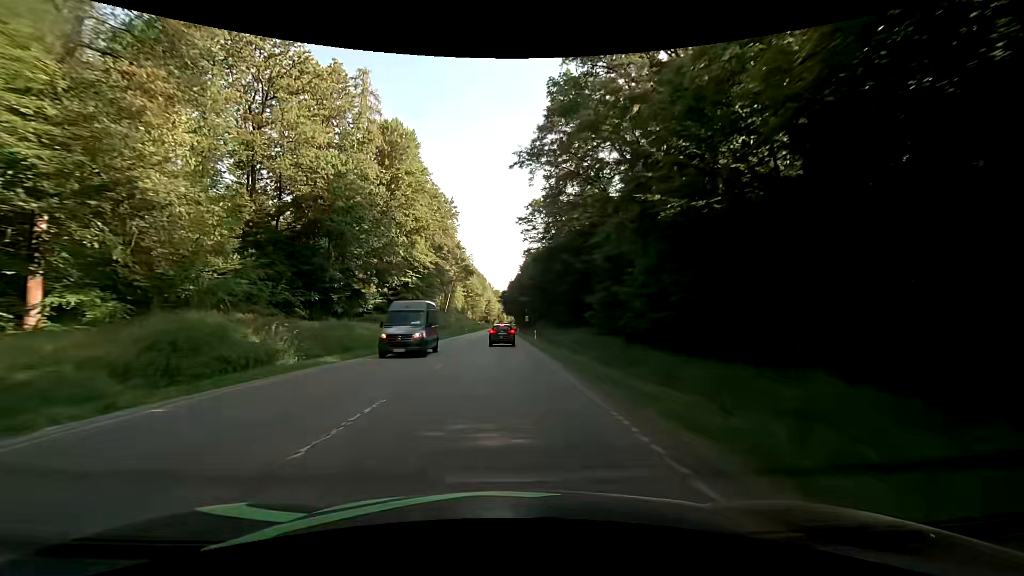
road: secondary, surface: asphalt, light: Day
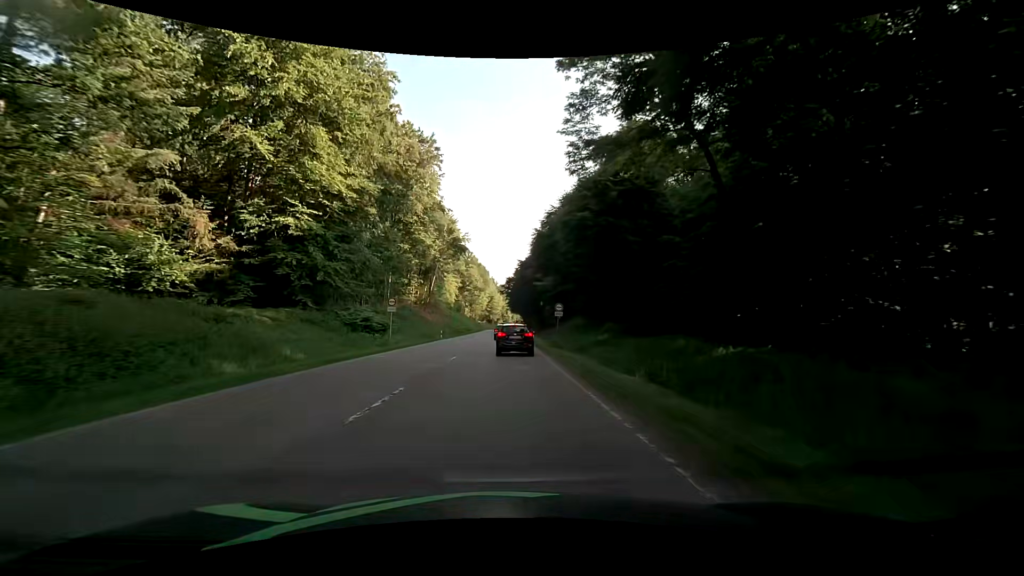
(+0.1, +42.6) m; 0°
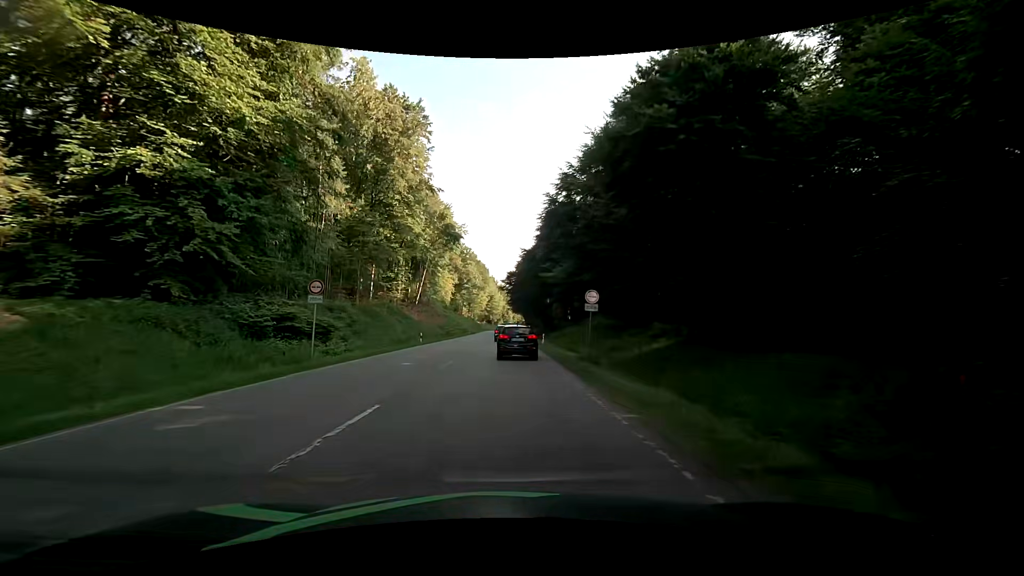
(-0.2, +13.4) m; -1°
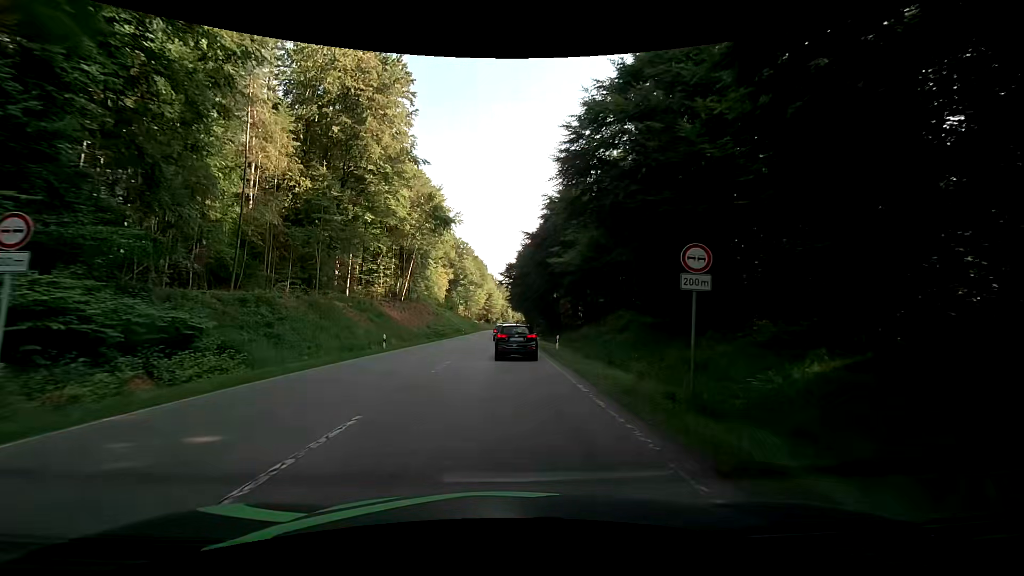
(+0.1, +12.3) m; 0°
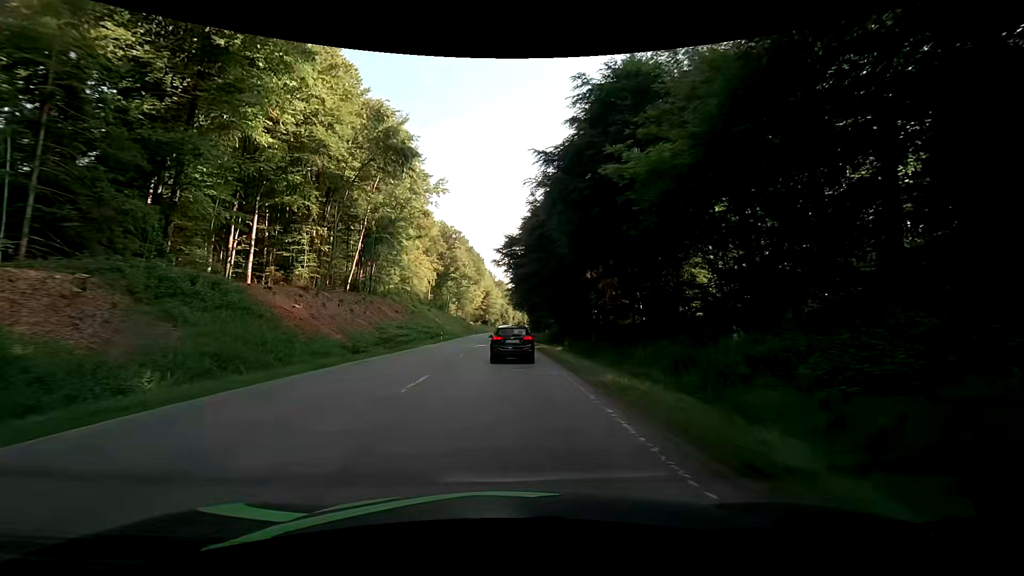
(-0.2, +28.5) m; 0°
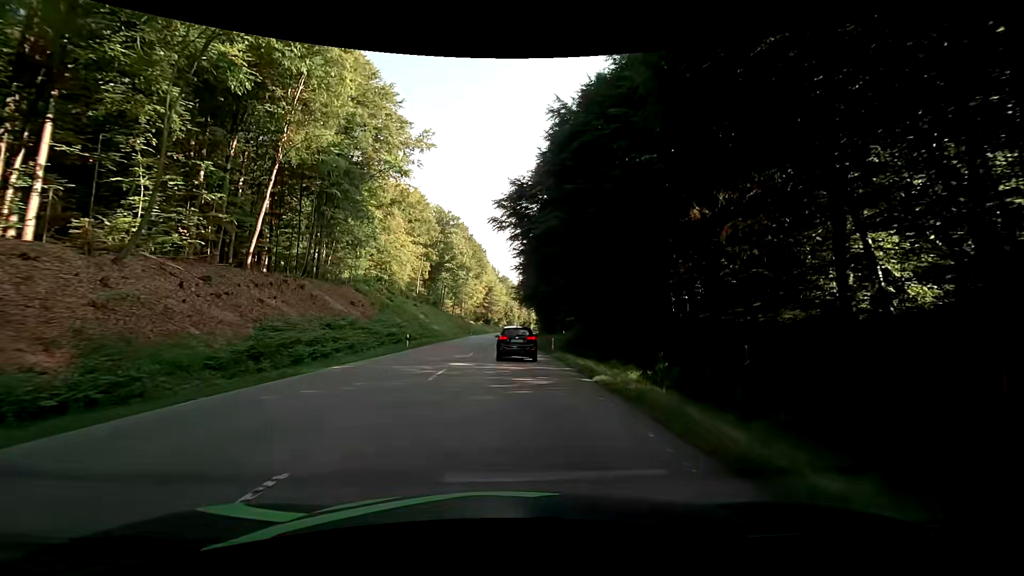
(0.0, +22.2) m; 0°
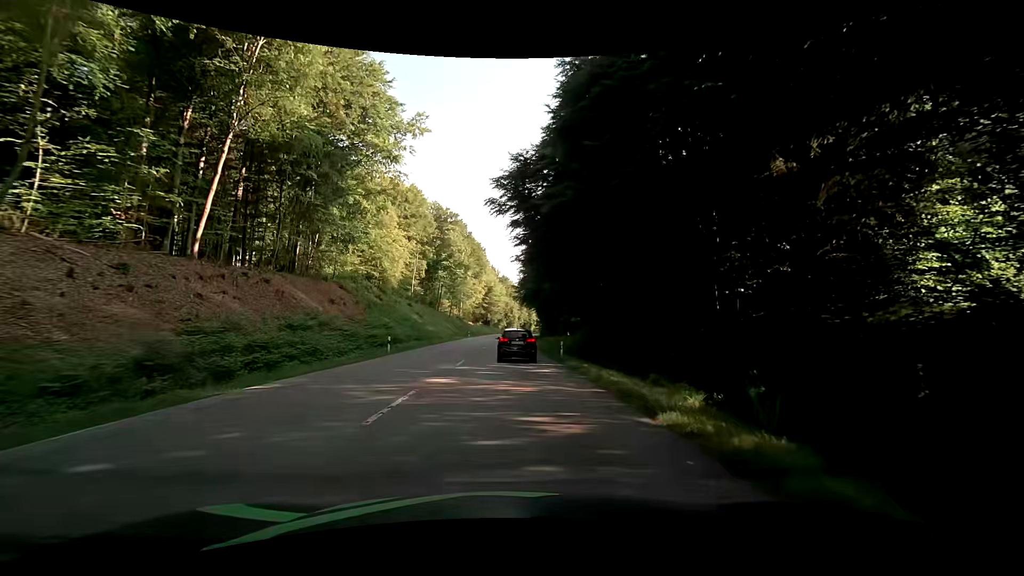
(0.0, +5.7) m; 0°
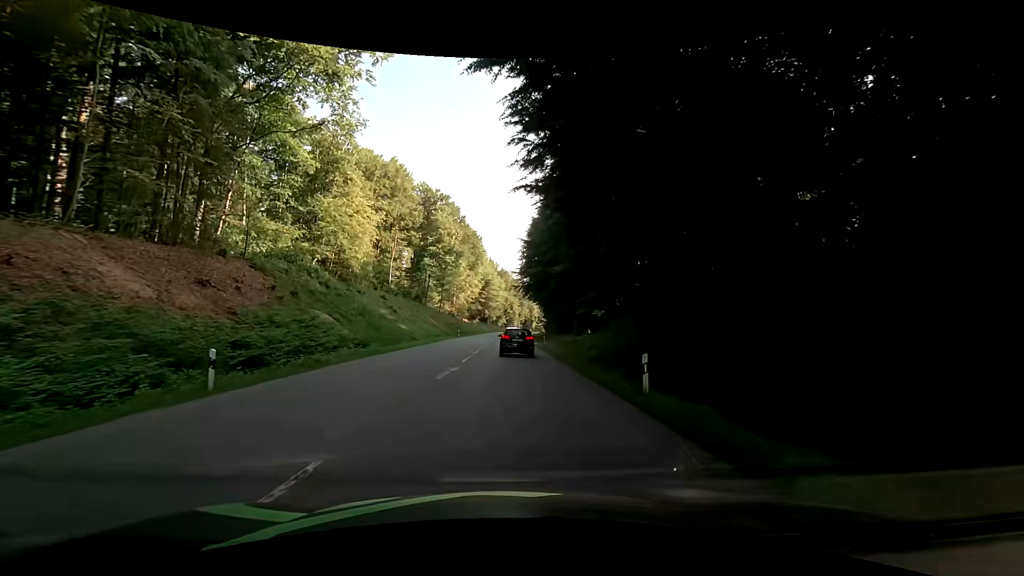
(-0.1, +18.2) m; -1°
(0, +10) (0, +20) (+1, +30) (+1, +40) (+1, +50) (+1, +60) (+2, +70) (+2, +80) (+2, +90) (+3, +100) m
